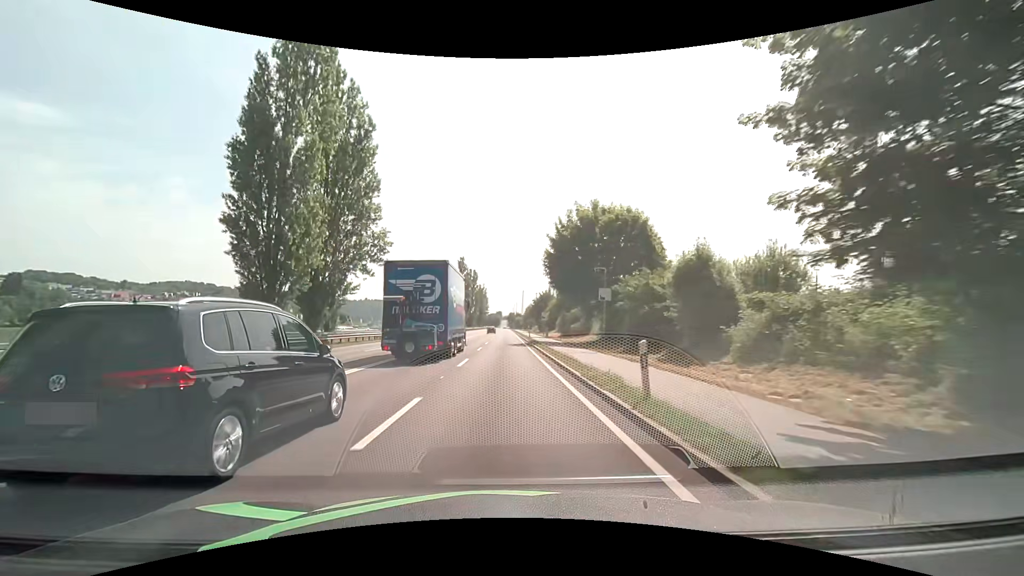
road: primary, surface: asphalt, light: Day
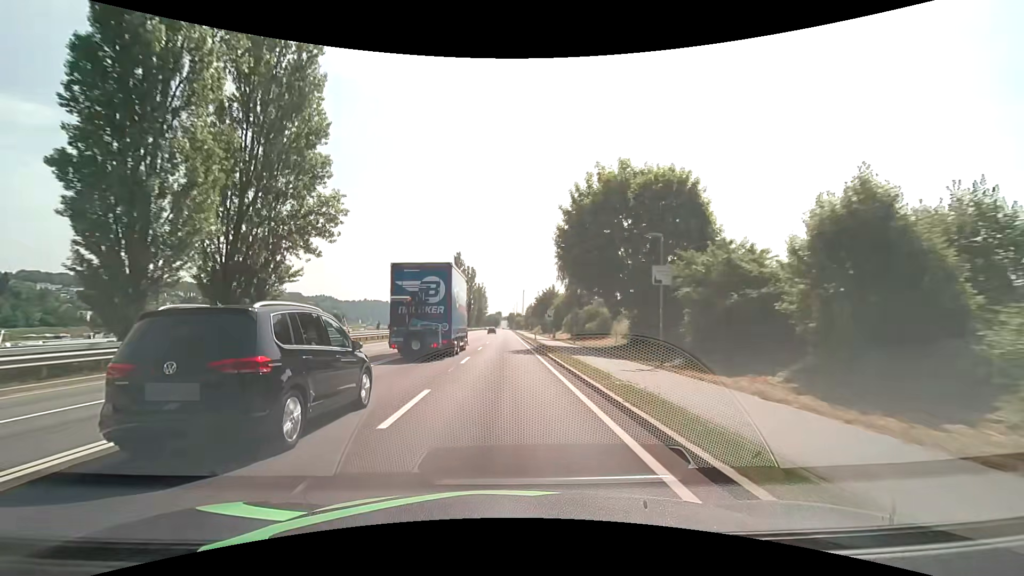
(0.0, +10.9) m; 0°
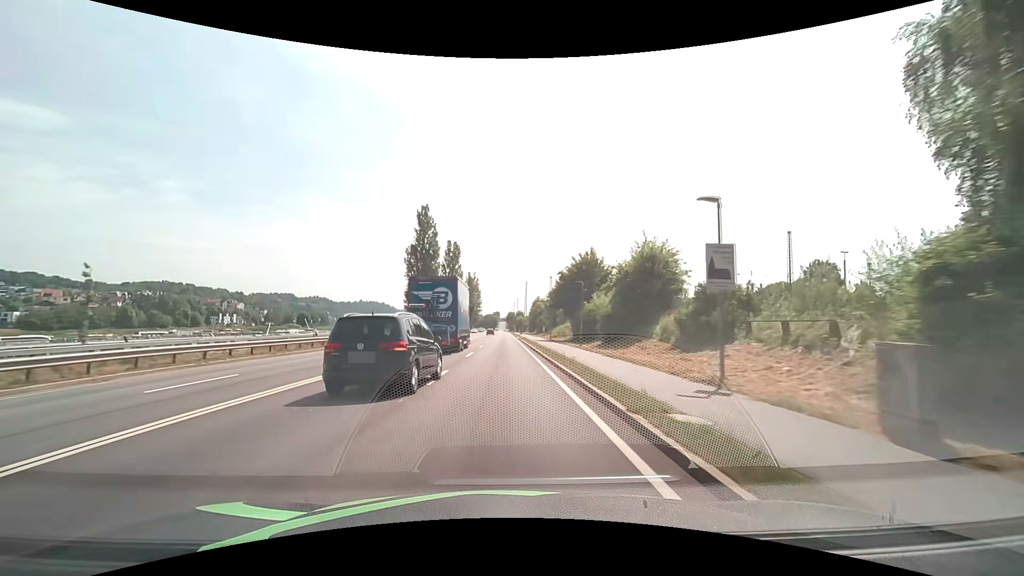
(+0.1, +54.5) m; 0°
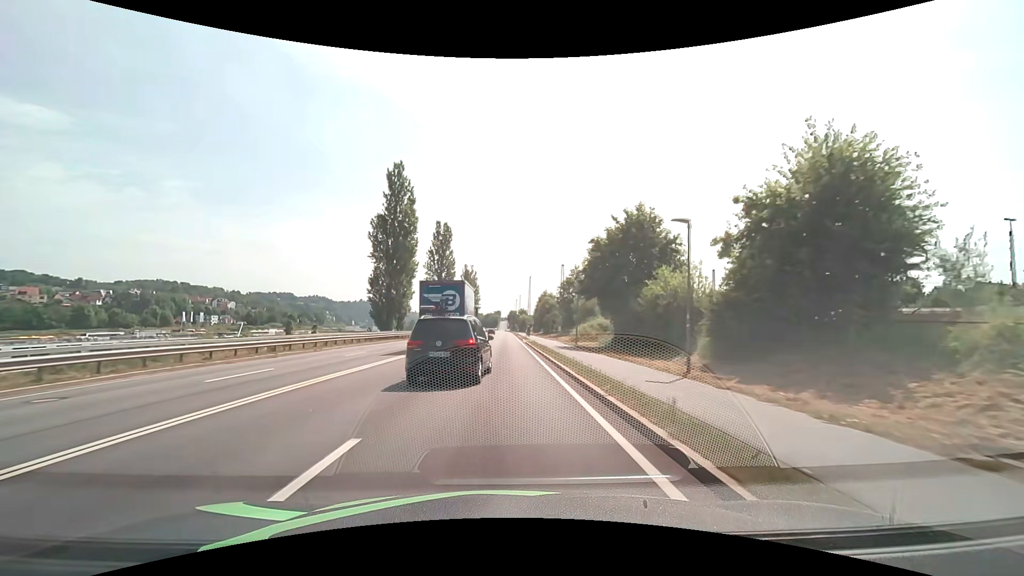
(-0.1, +21.8) m; 0°
(0, +10) (0, +20) (0, +30) (0, +40) (0, +50) (0, +60) (0, +70) (0, +80) (0, +90) (0, +100) m
